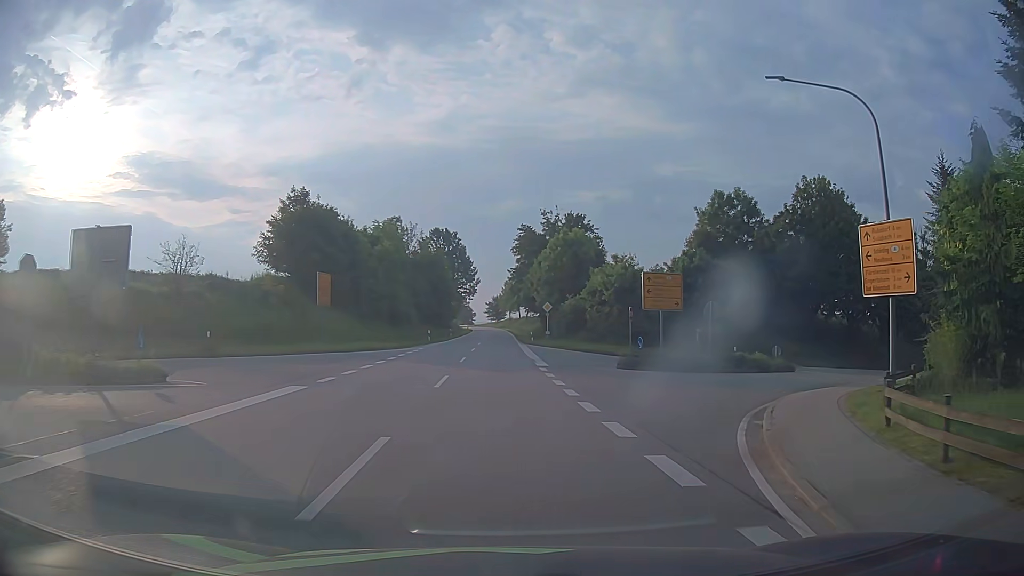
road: secondary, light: Day
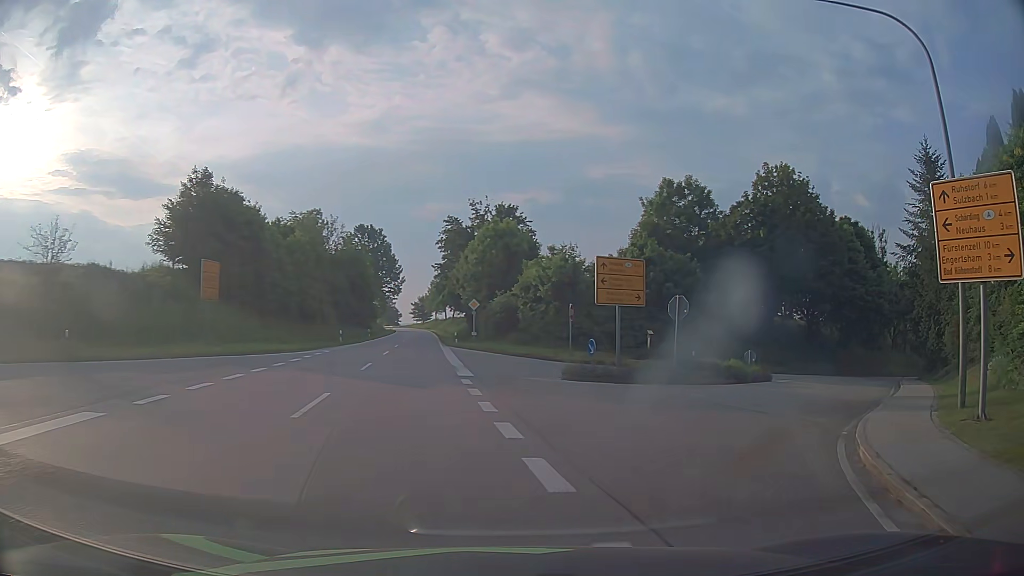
(+0.3, +6.2) m; +6°
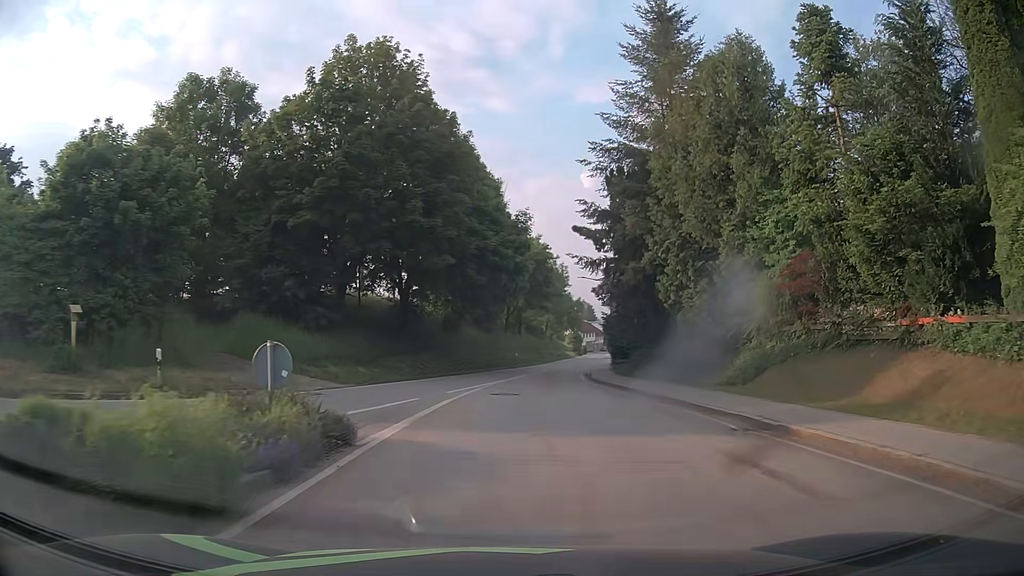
(+7.6, +20.4) m; +37°
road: tertiary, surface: asphalt
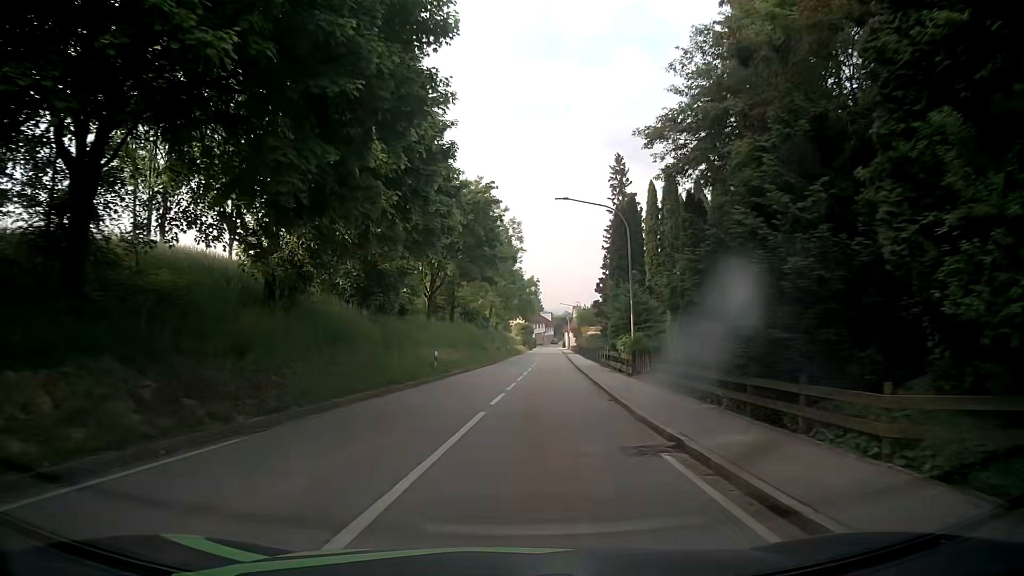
(+1.1, +28.8) m; +4°
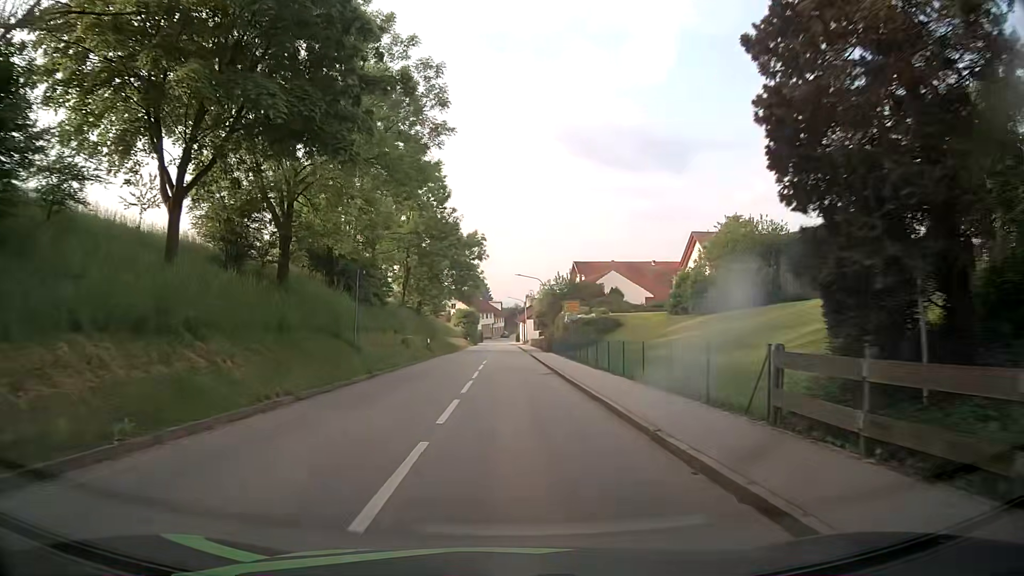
(+2.1, +35.6) m; +5°
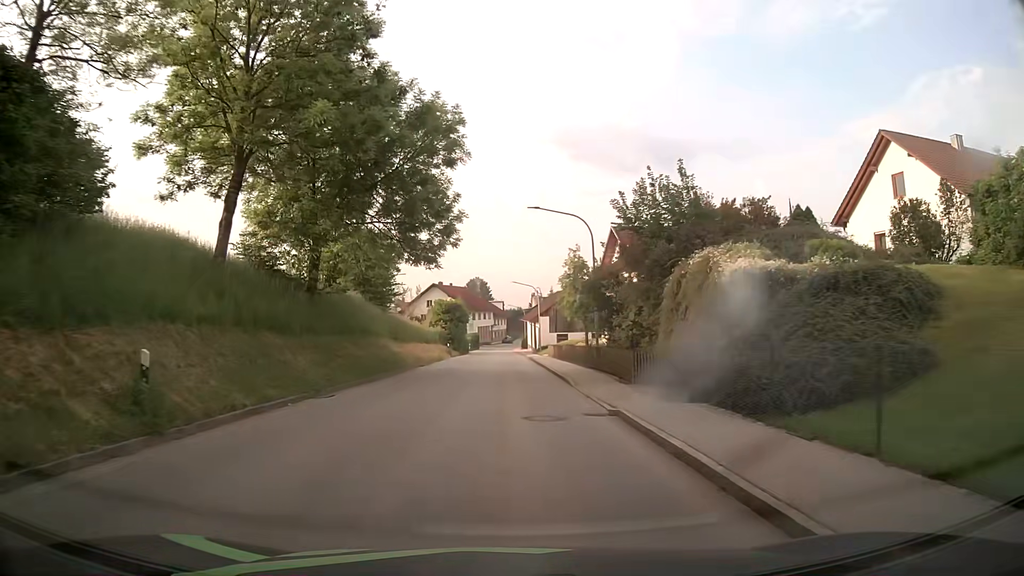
(-0.3, +36.6) m; 0°
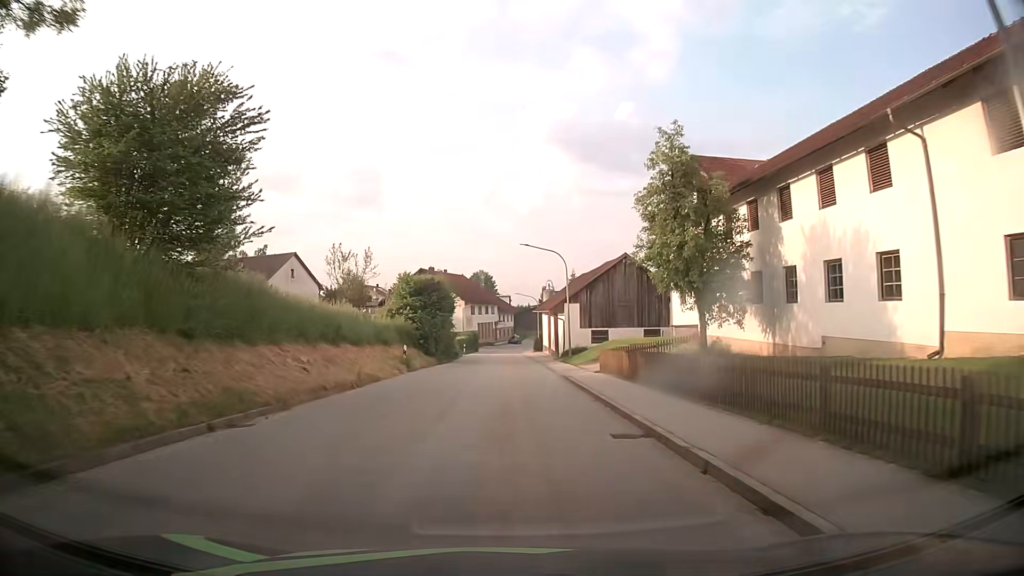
(-0.3, +27.1) m; -1°
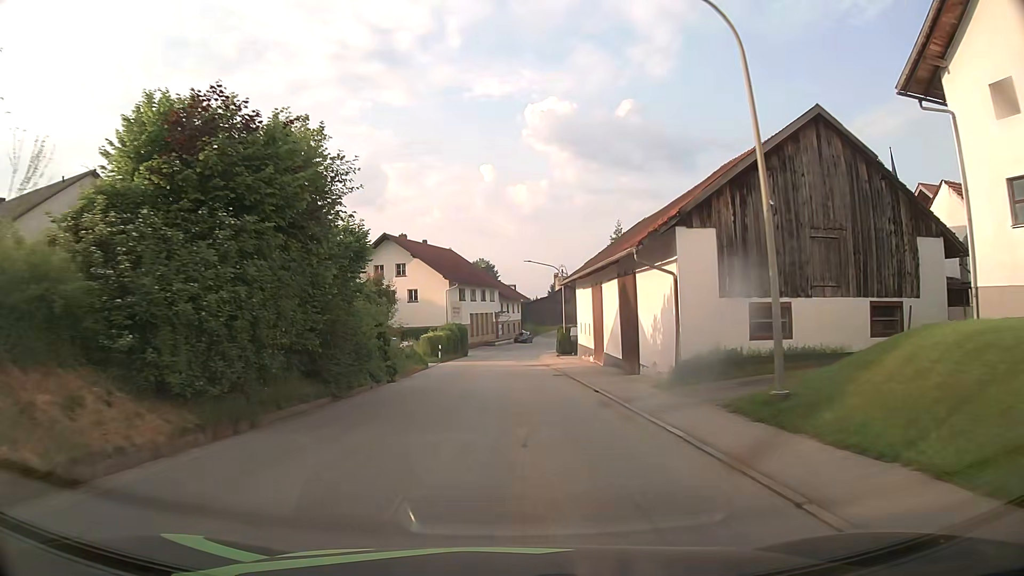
(+0.1, +33.5) m; -1°
(0, +10) (0, +20) (0, +30) (0, +40) (+1, +50) (+2, +60) (+3, +70) (+5, +80) (+8, +89) (+12, +99) m
